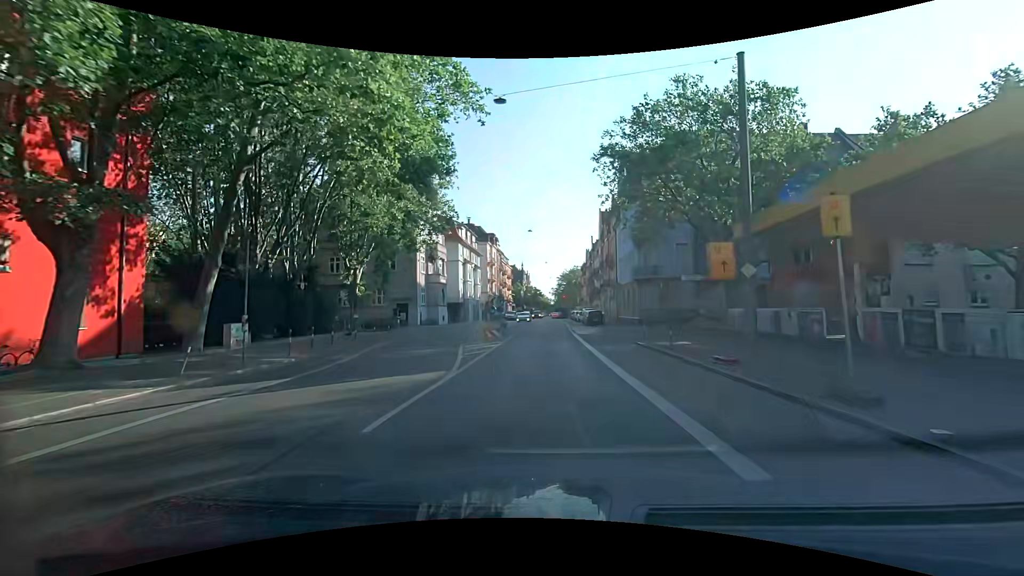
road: secondary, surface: asphalt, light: Day
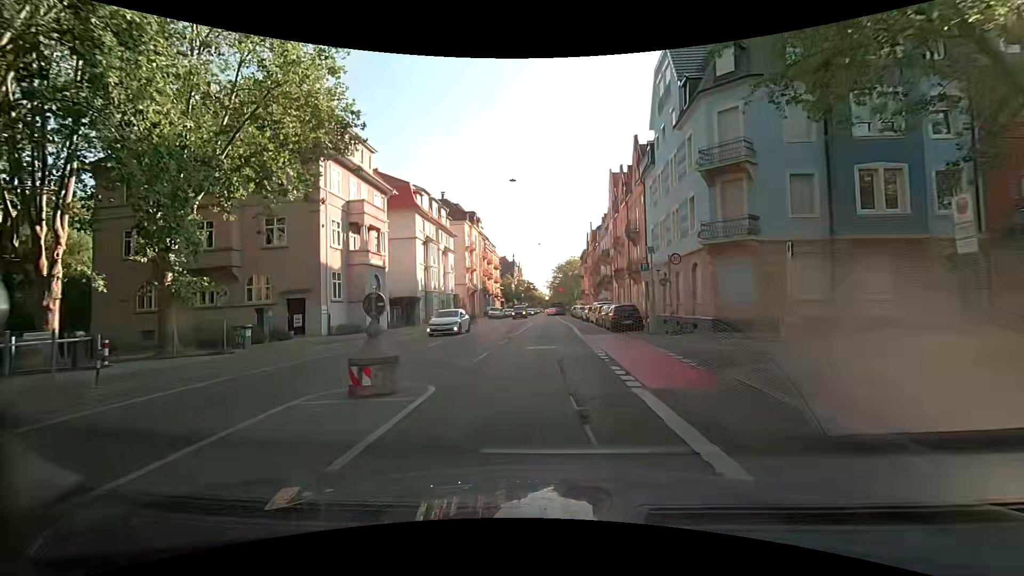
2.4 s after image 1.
(+0.3, +20.5) m; +1°
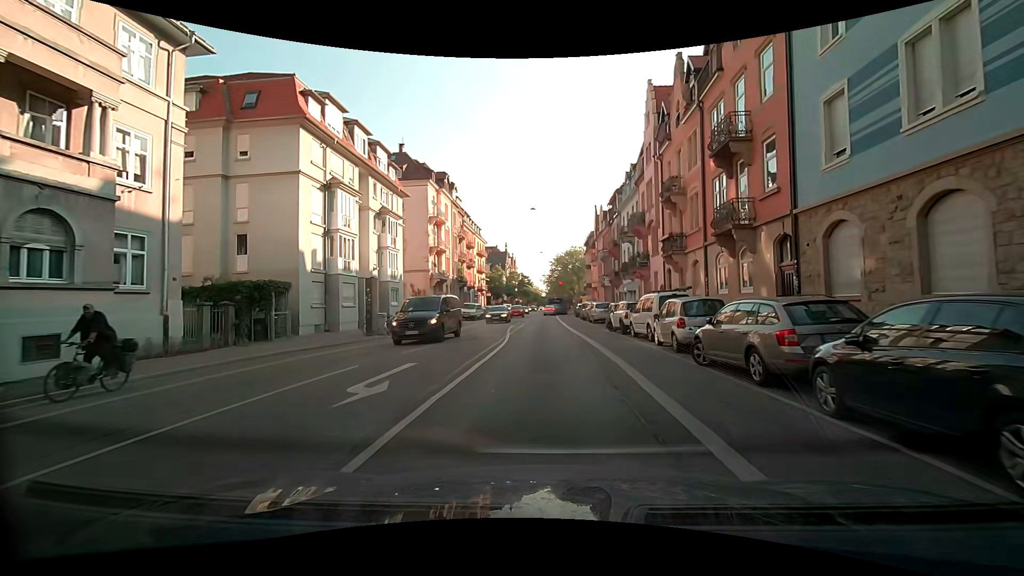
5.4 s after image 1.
(0.0, +23.5) m; -1°
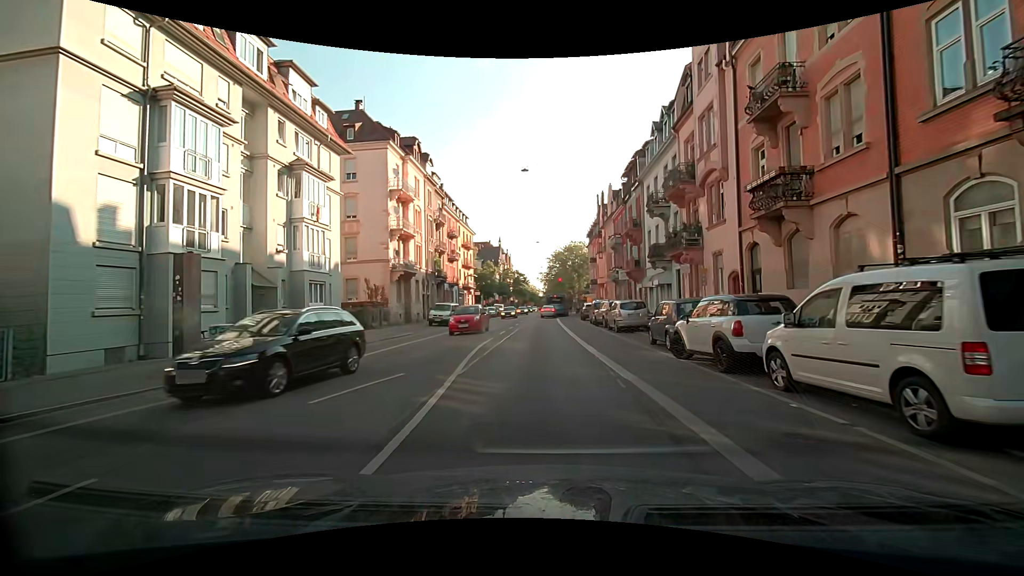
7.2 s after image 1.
(+0.3, +13.5) m; +3°
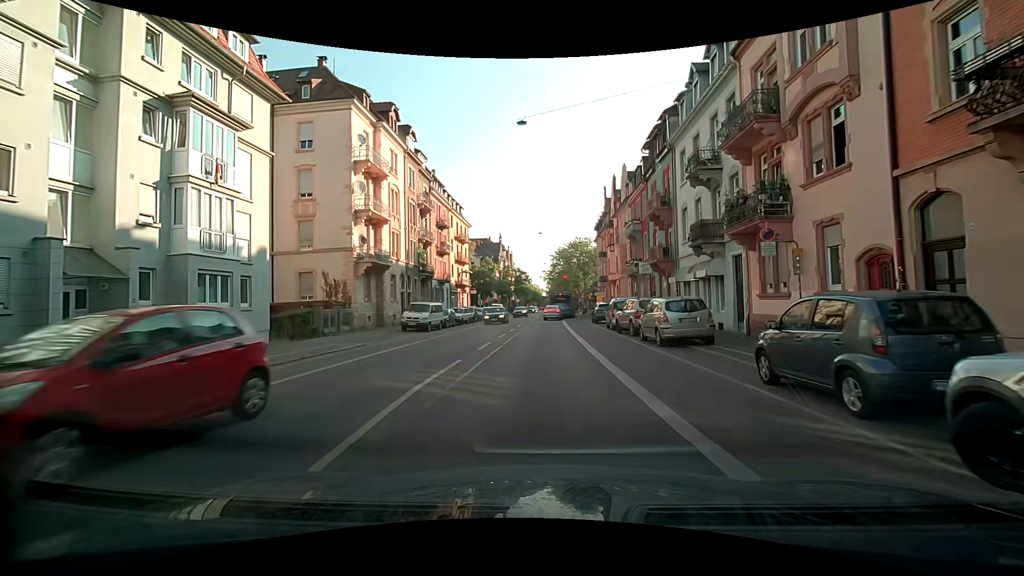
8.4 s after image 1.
(-0.2, +8.7) m; -1°
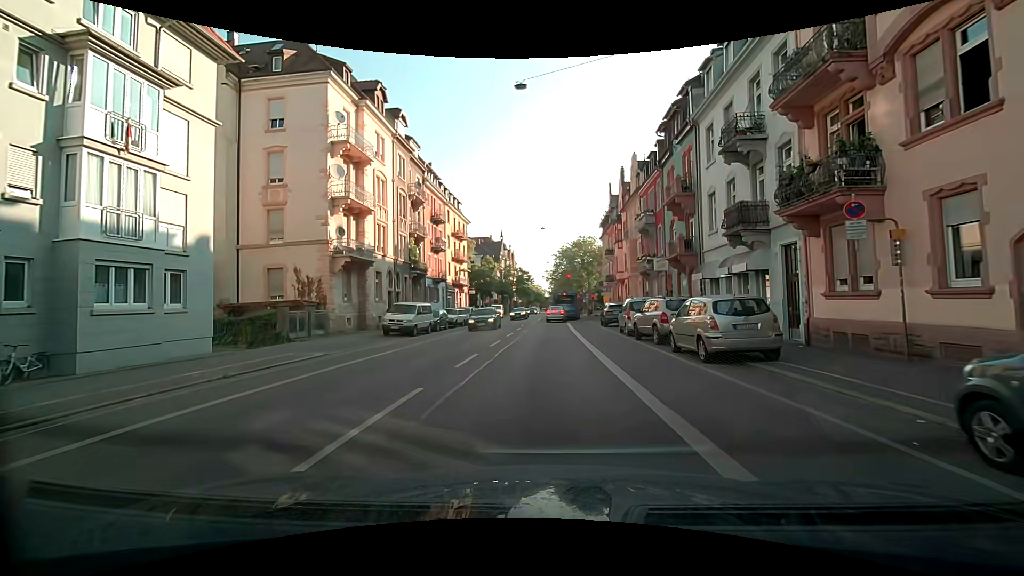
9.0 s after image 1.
(0.0, +4.2) m; -1°
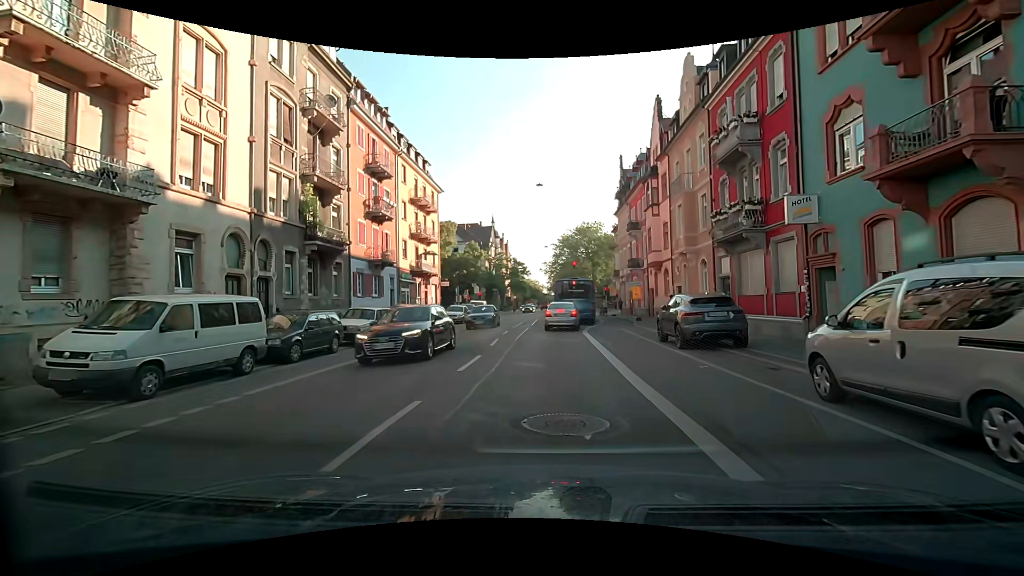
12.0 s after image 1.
(0.0, +19.1) m; +2°
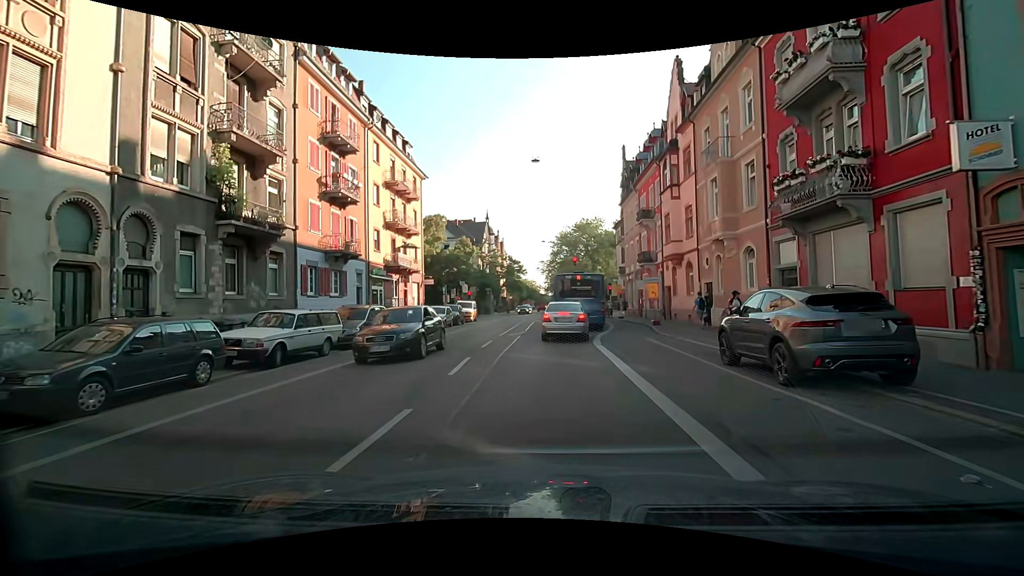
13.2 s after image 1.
(-0.2, +6.5) m; -1°
